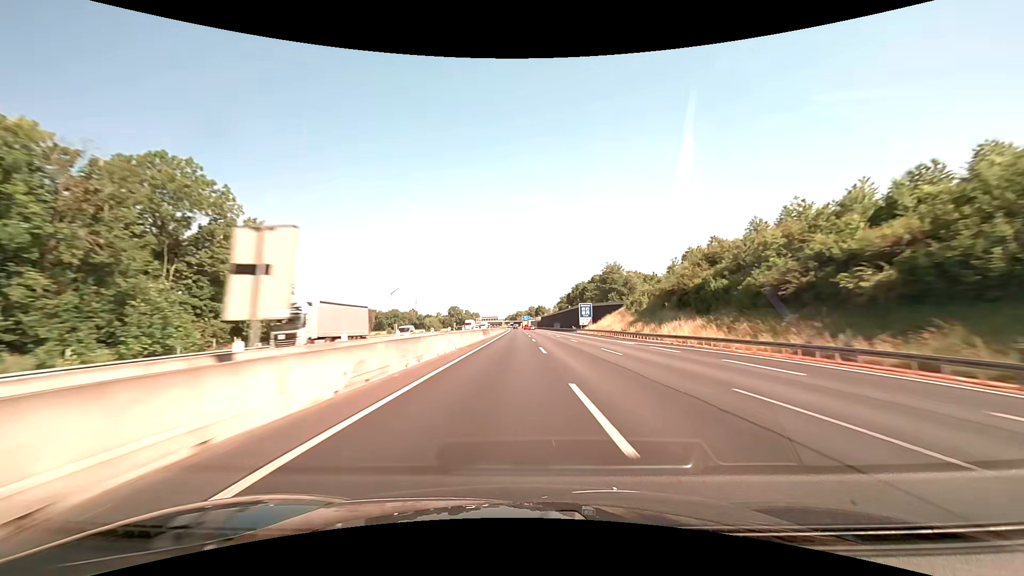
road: motorway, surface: asphalt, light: Day
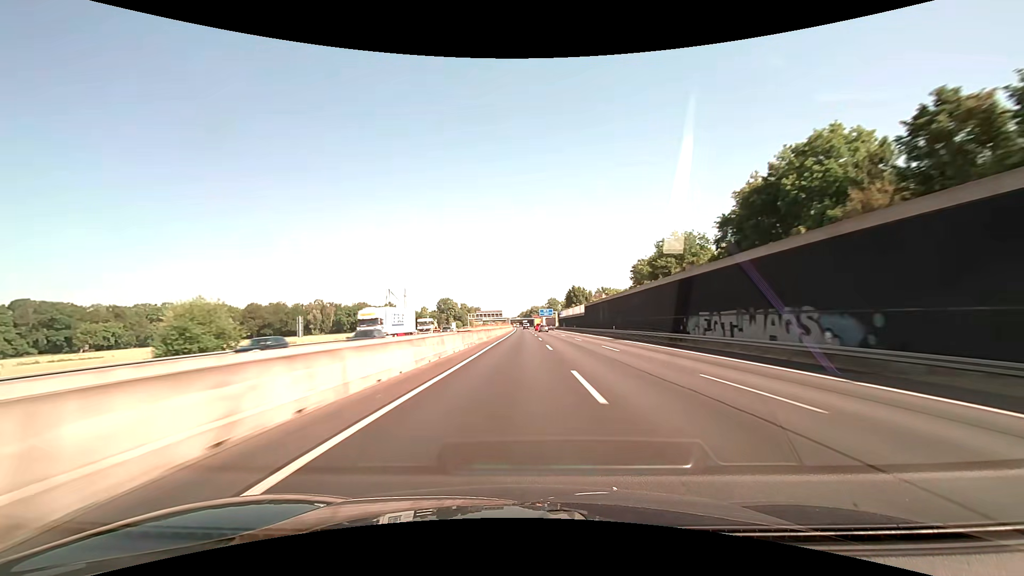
(-1.9, +142.8) m; -2°
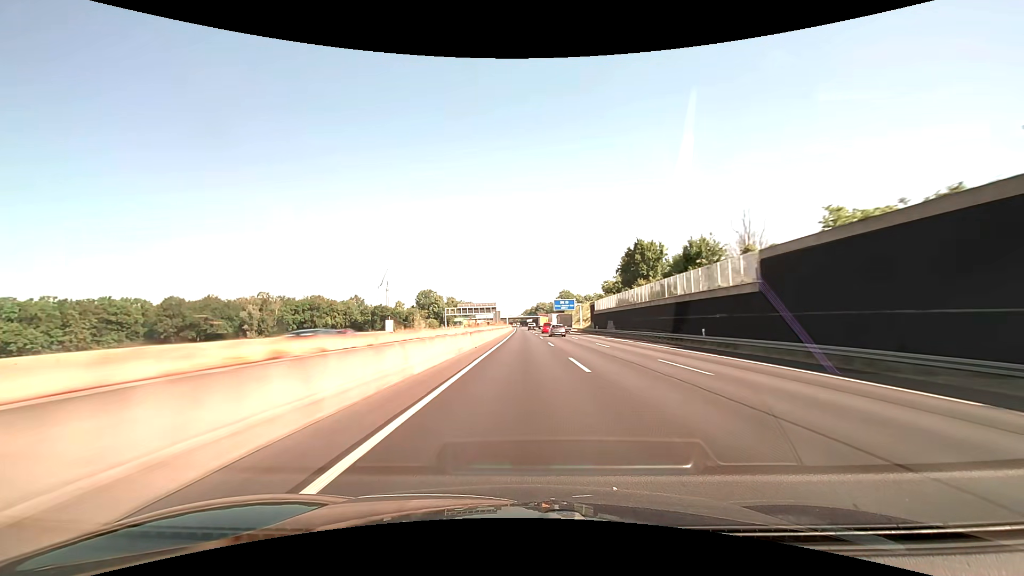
(-0.4, +85.7) m; -1°
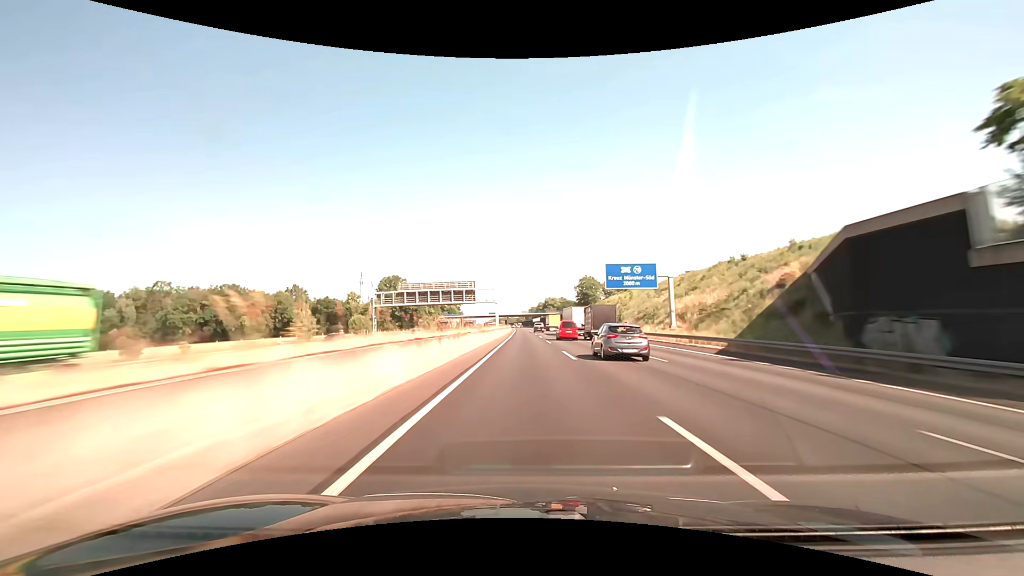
(-0.3, +85.7) m; -1°
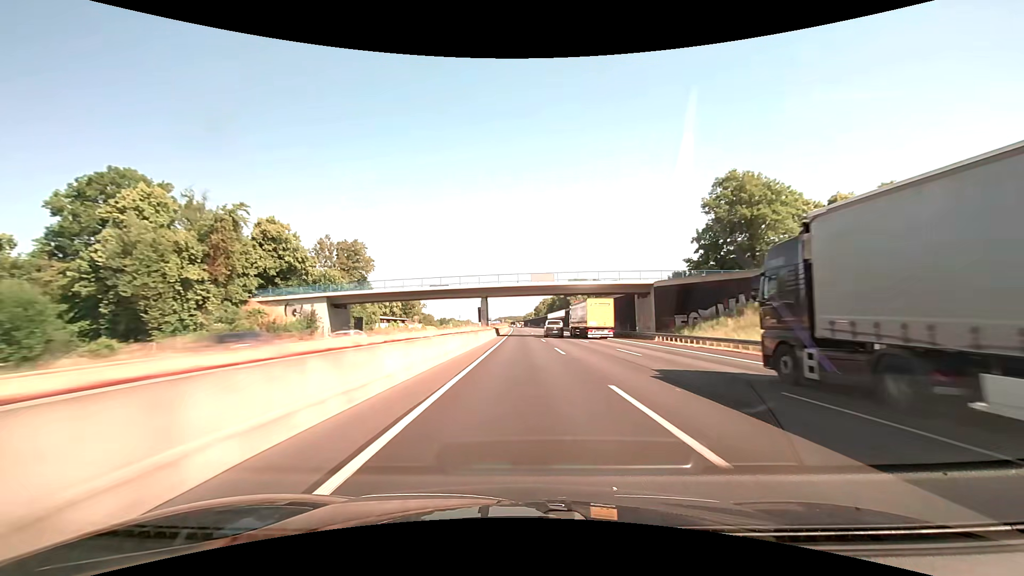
(-0.9, +142.9) m; -1°
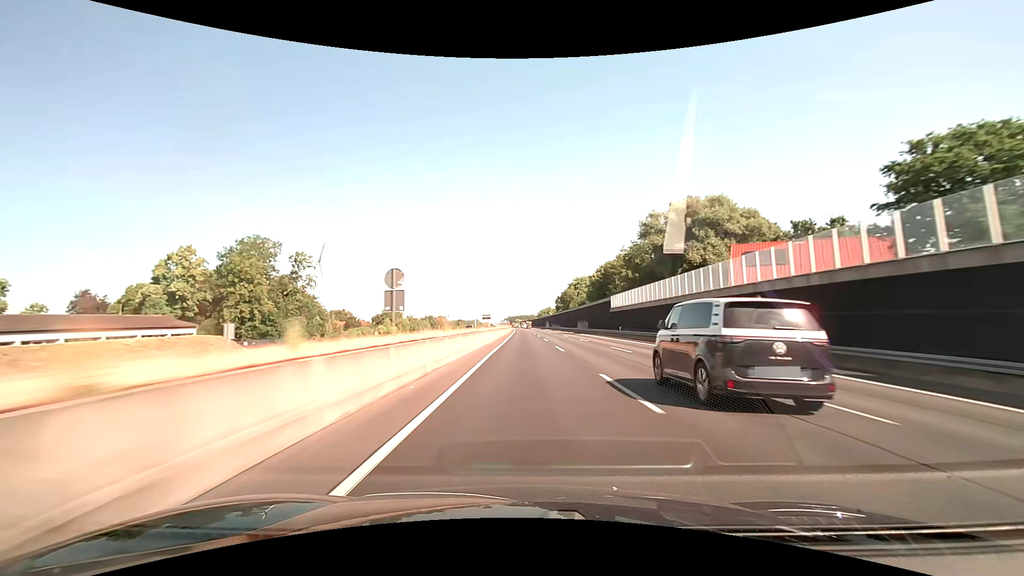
(-1.6, +142.8) m; -1°
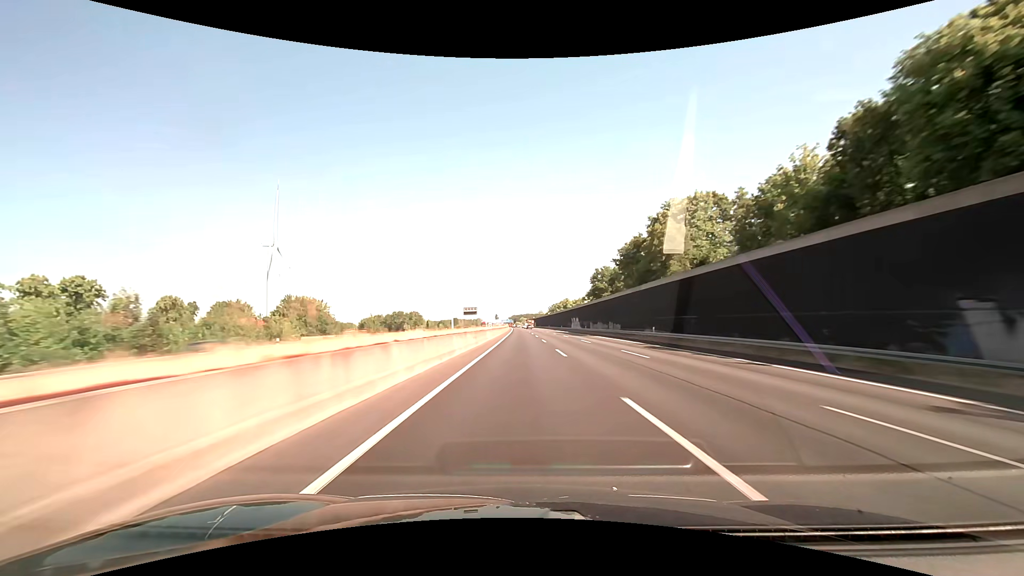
(-0.5, +114.3) m; -1°
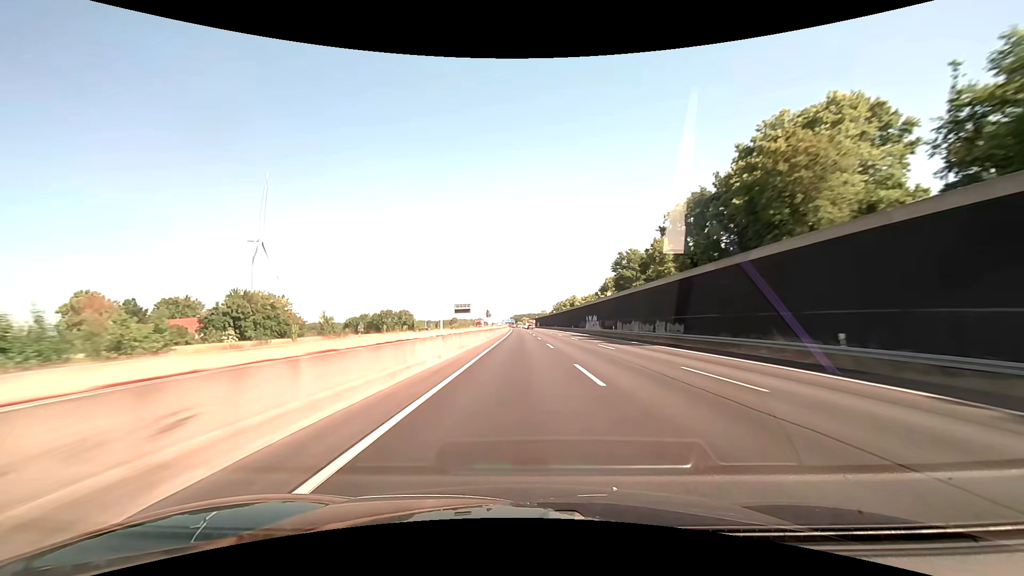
(-0.1, +28.6) m; 0°
(0, +10) (0, +20) (0, +30) (0, +40) (0, +50) (0, +60) (0, +70) (0, +80) (0, +90) (-1, +100) m
